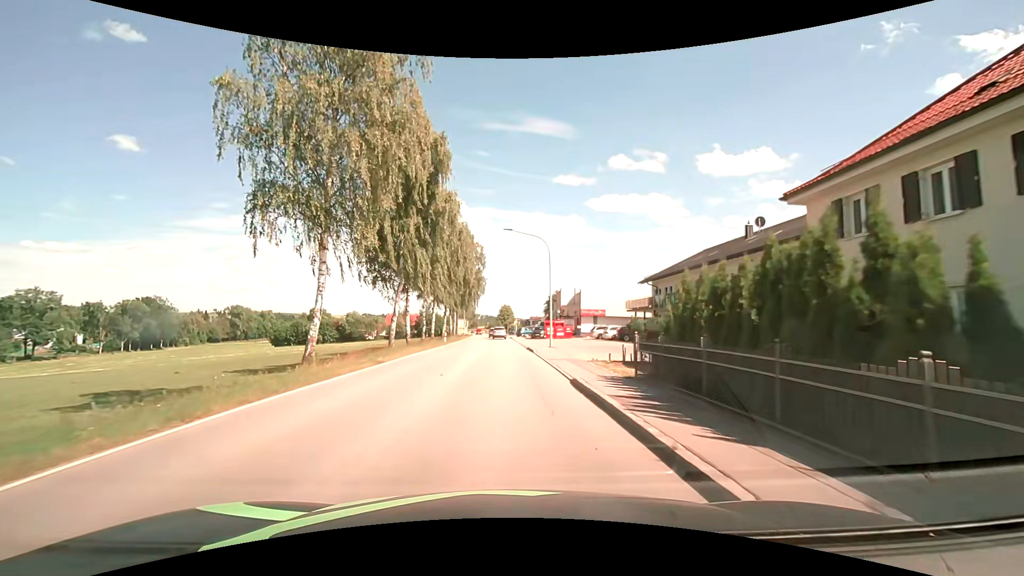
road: secondary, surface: asphalt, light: Day
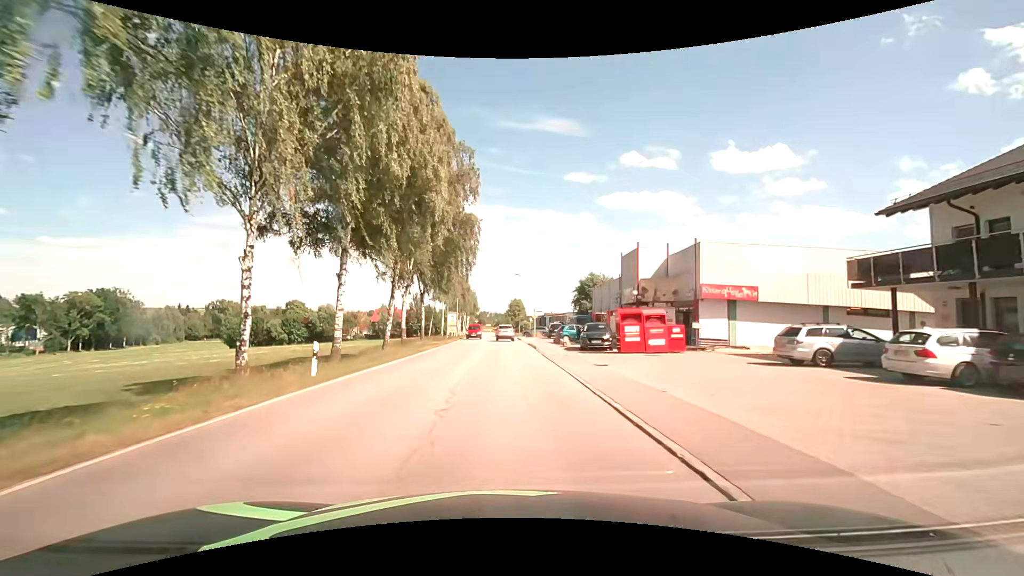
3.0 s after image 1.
(-0.4, +35.8) m; -1°
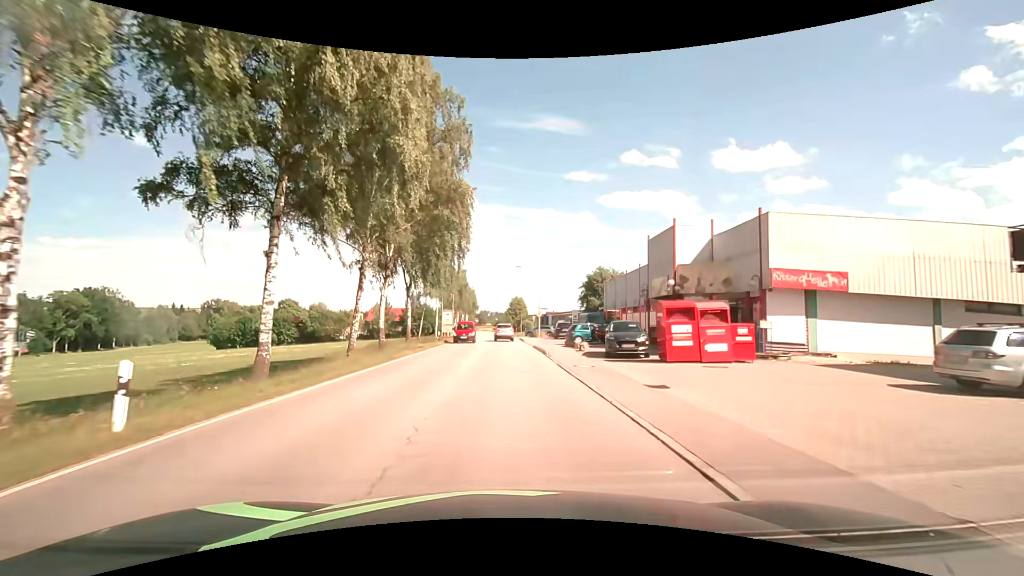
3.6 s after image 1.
(0.0, +6.9) m; 0°
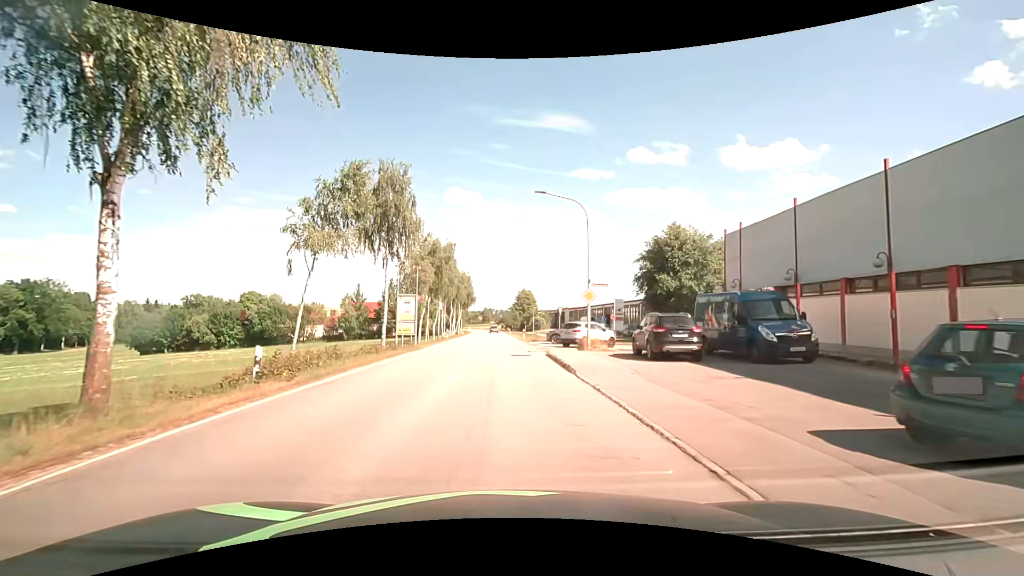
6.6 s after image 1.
(-0.3, +30.2) m; -1°
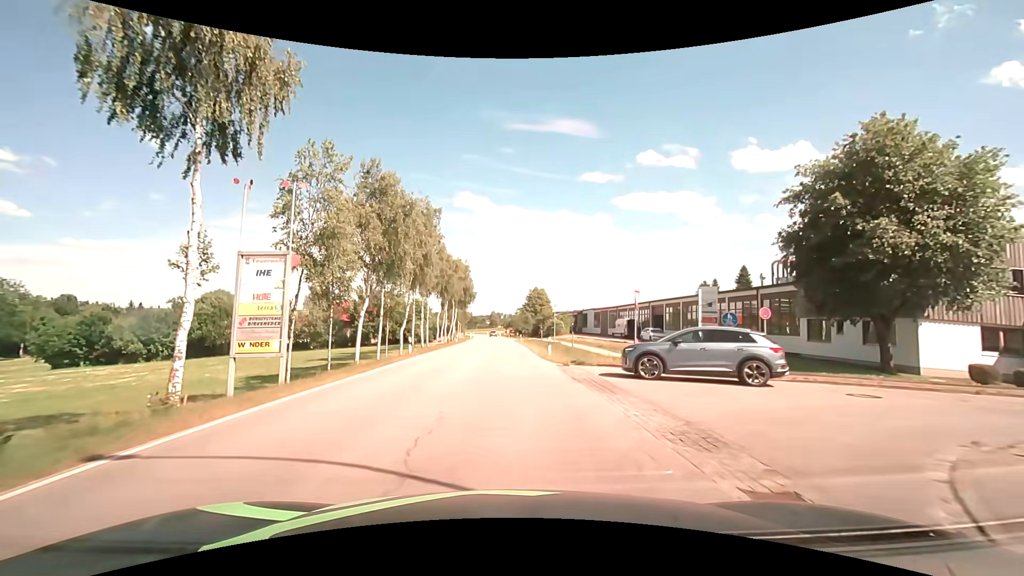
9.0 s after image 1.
(-0.2, +23.7) m; -1°
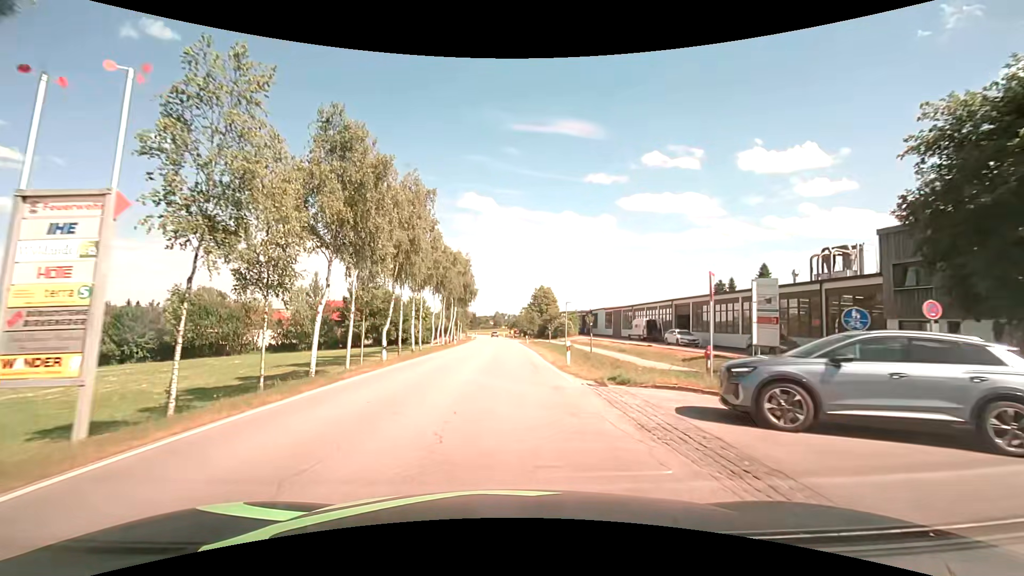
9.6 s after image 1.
(-0.1, +6.9) m; -1°
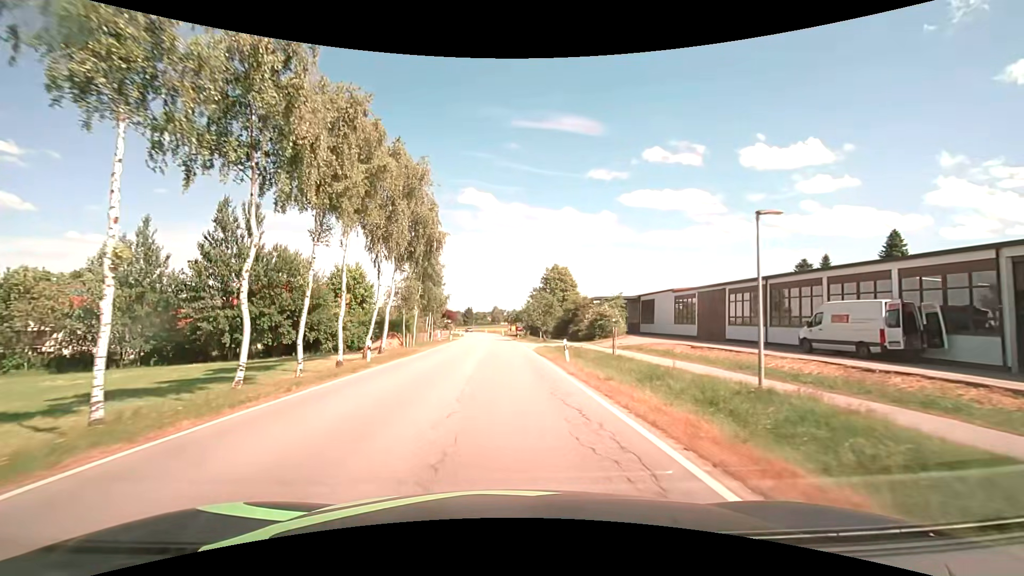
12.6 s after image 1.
(-0.2, +36.6) m; 0°
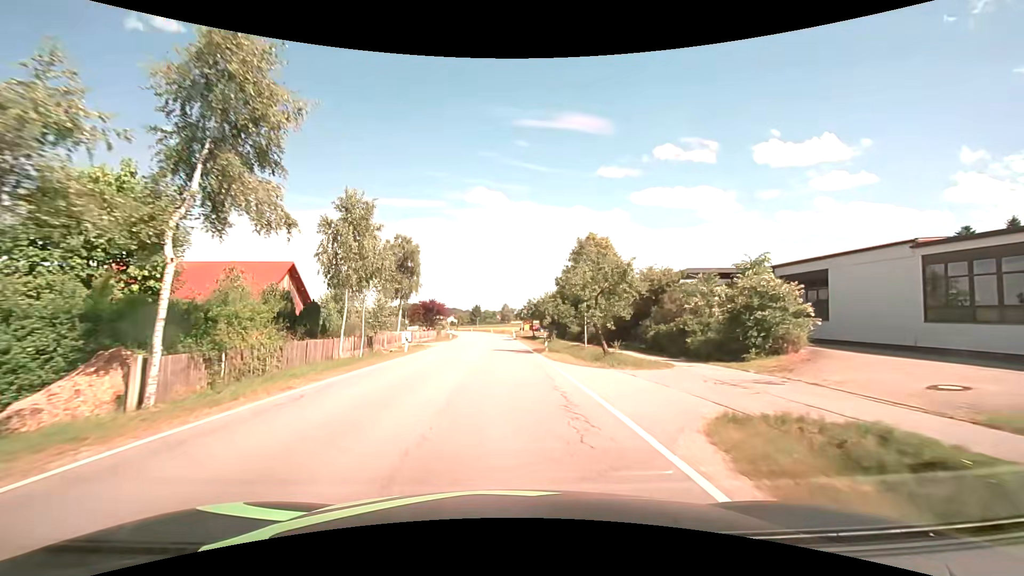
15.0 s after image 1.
(-0.2, +30.2) m; -1°
(0, +10) (0, +20) (0, +30) (-1, +40) (-1, +50) (-2, +60) (-2, +70) (-3, +80) (-4, +90) (-5, +100) m
